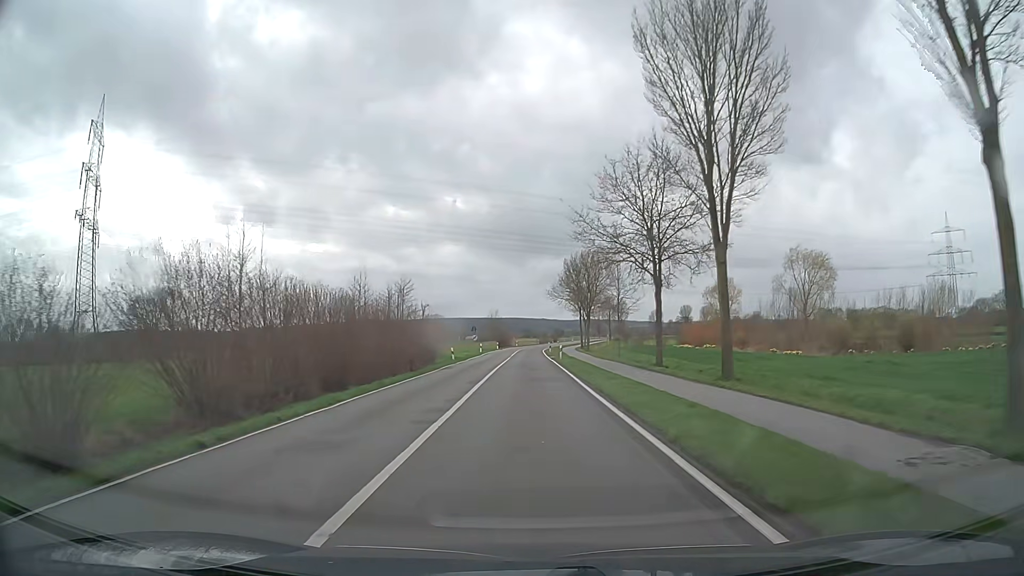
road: secondary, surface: asphalt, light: Day
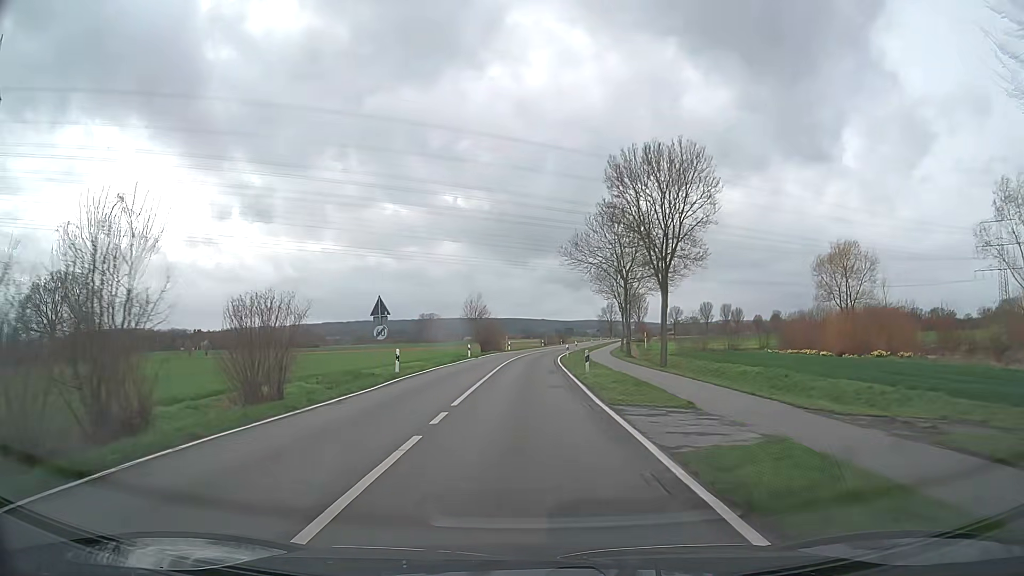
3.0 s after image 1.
(+0.1, +46.7) m; 0°
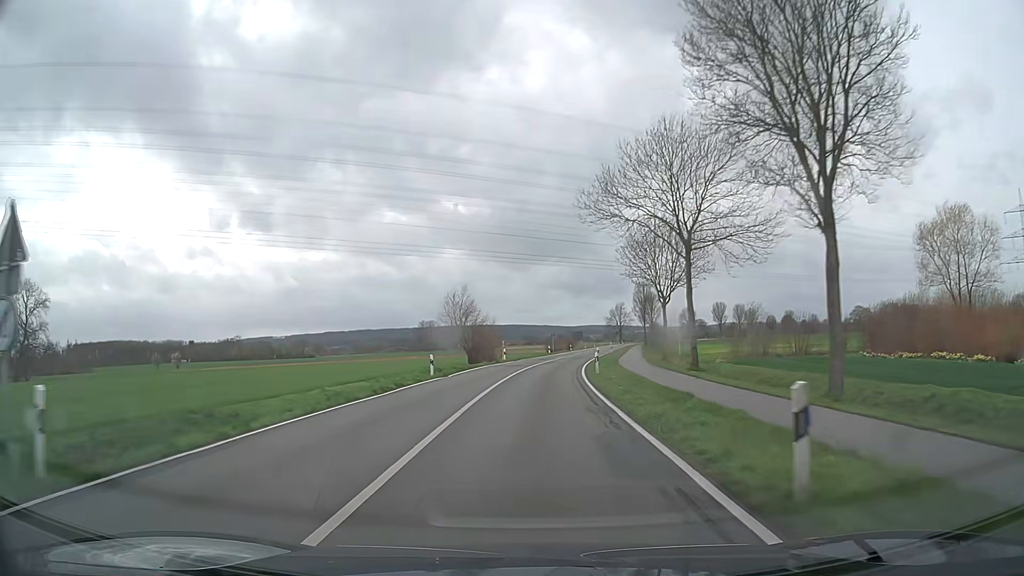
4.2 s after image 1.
(+0.1, +21.1) m; 0°
(0, +10) (0, +20) (+1, +30) (+1, +40) (+3, +50) (+4, +60) (+5, +70) (+7, +80) (+9, +89) (+10, +99) m
